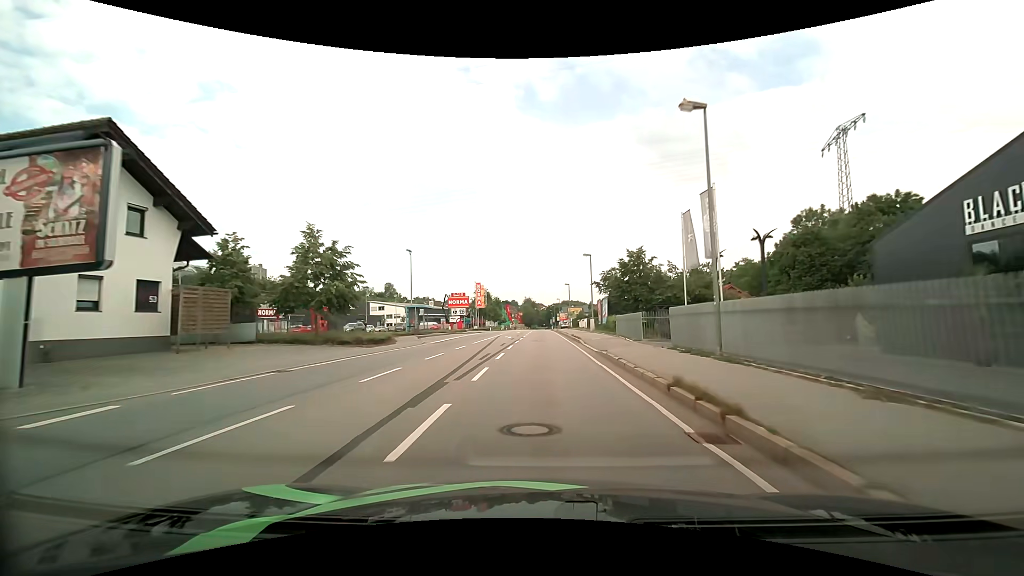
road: primary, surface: asphalt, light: Day
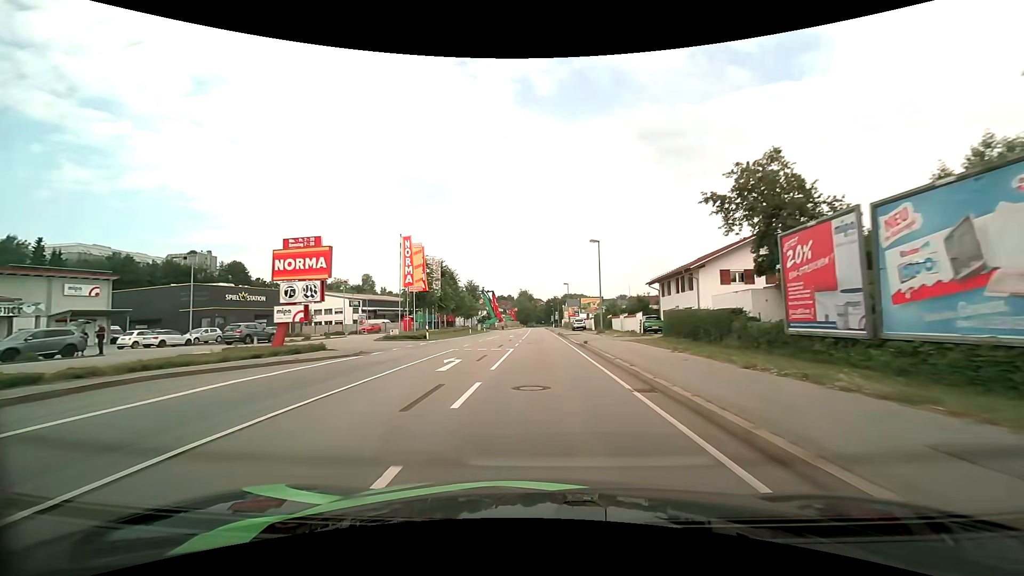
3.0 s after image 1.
(+0.1, +45.6) m; 0°
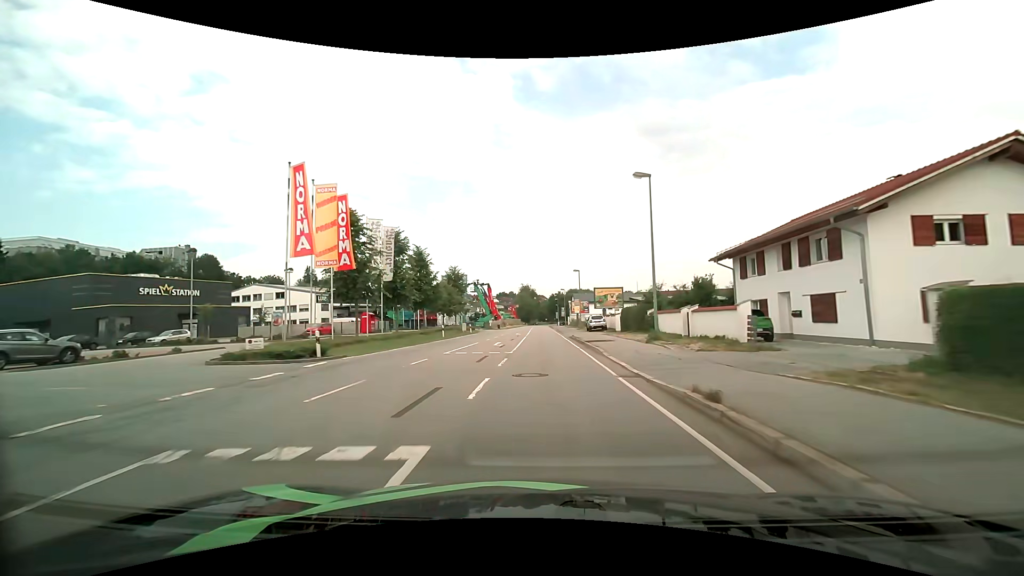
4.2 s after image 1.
(0.0, +18.6) m; 0°
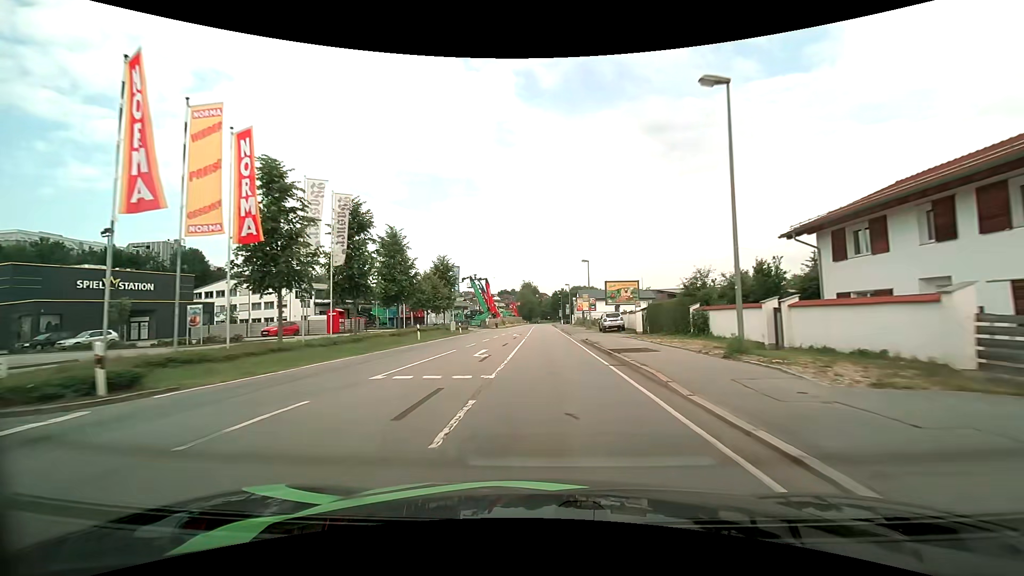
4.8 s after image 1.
(-0.1, +9.3) m; -1°
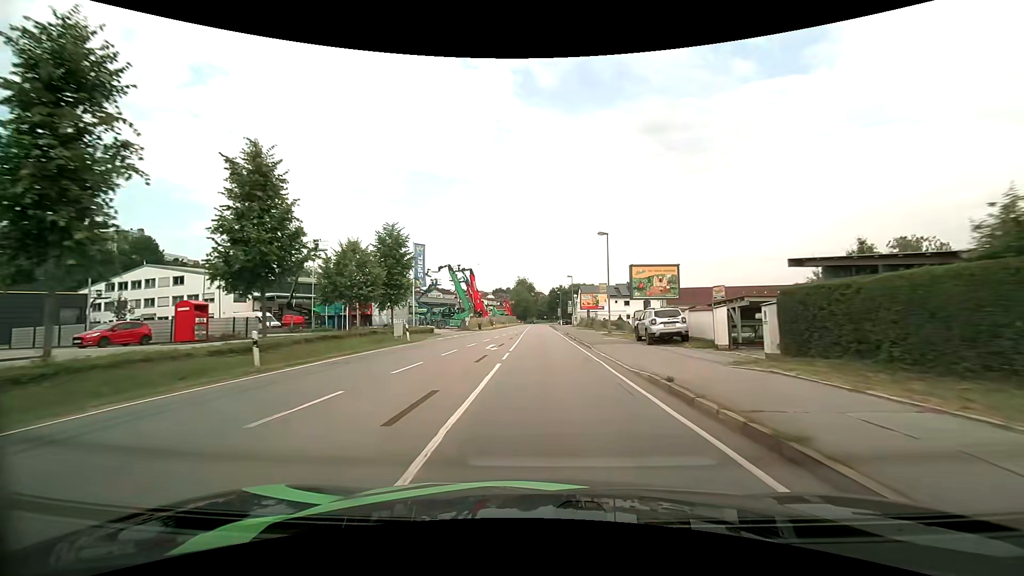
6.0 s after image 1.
(+0.2, +18.5) m; +1°
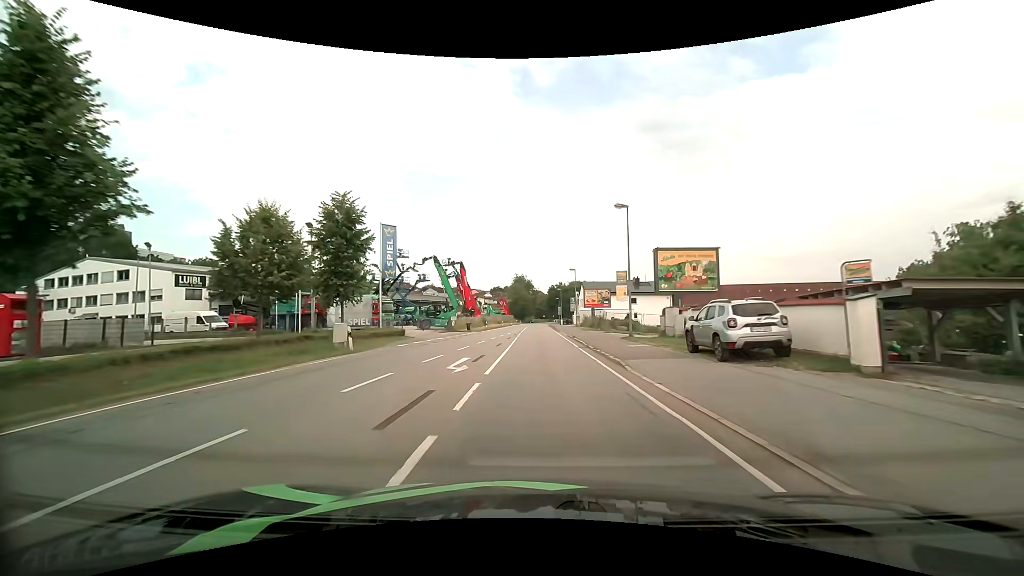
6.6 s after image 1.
(0.0, +9.3) m; 0°
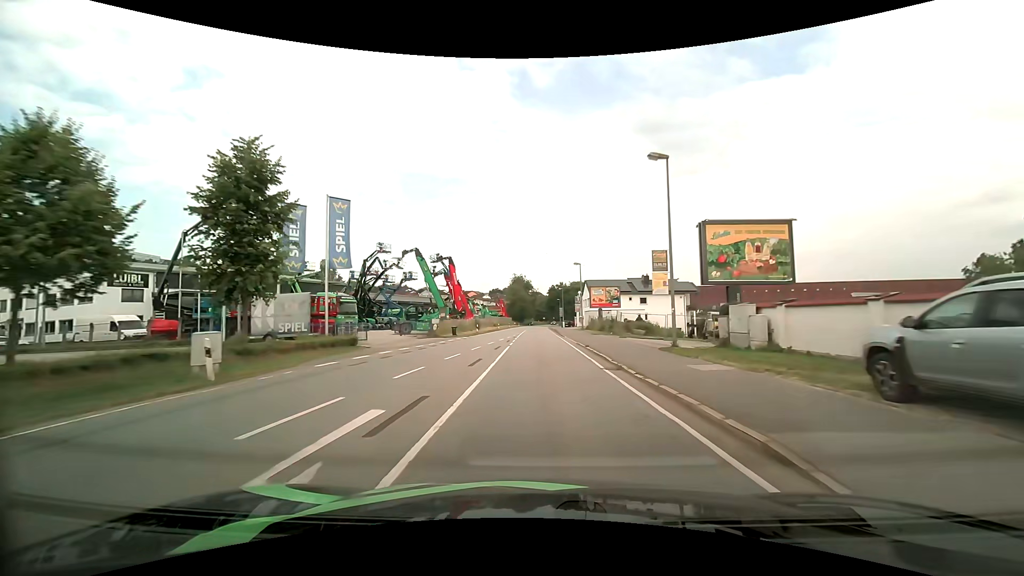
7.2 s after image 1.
(0.0, +9.3) m; 0°
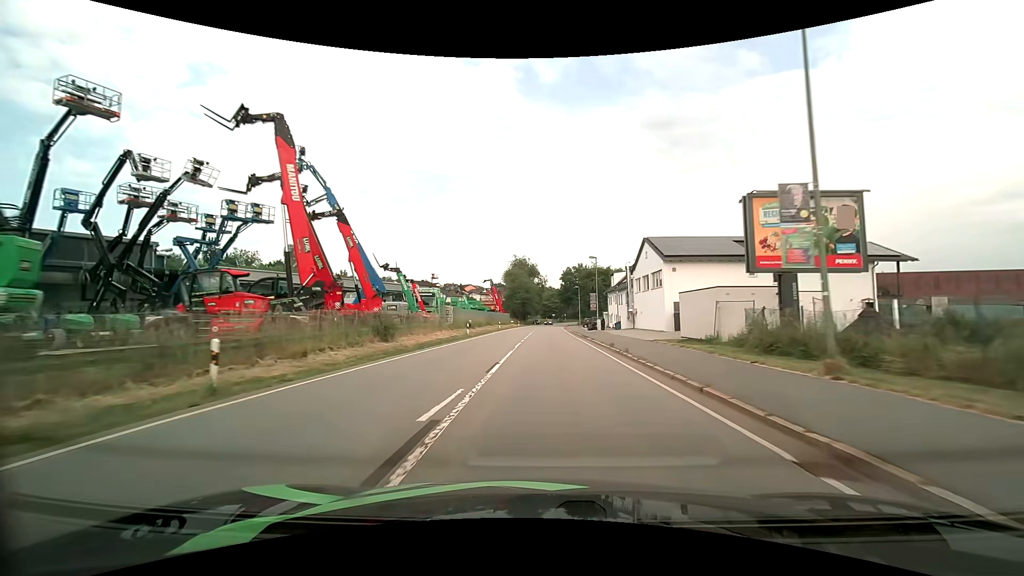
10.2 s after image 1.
(-0.9, +47.2) m; -1°
(0, +10) (0, +20) (0, +30) (0, +40) (0, +50) (+1, +60) (+1, +70) (+2, +80) (+2, +90) (+3, +100) m
